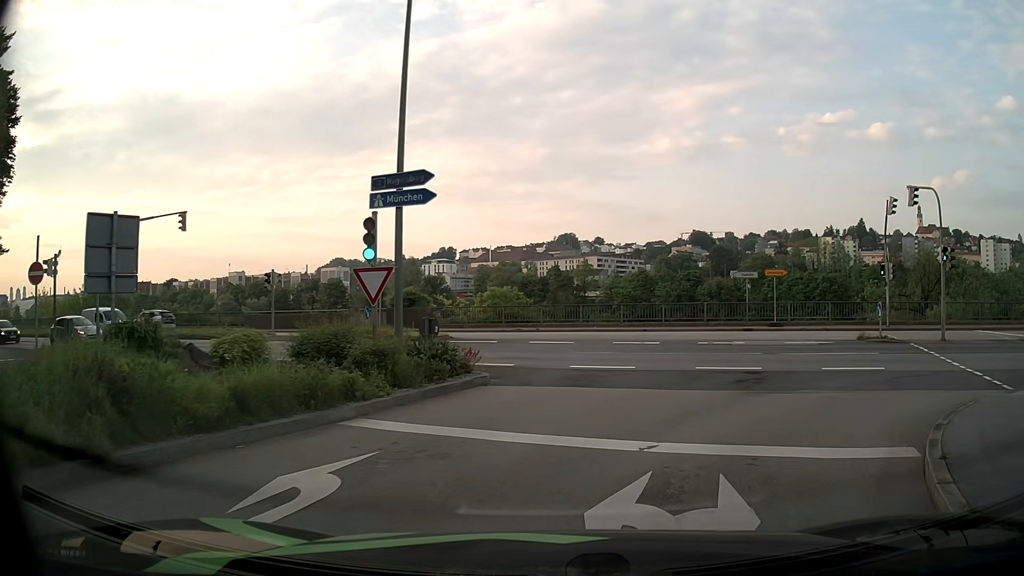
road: tertiary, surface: asphalt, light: Day
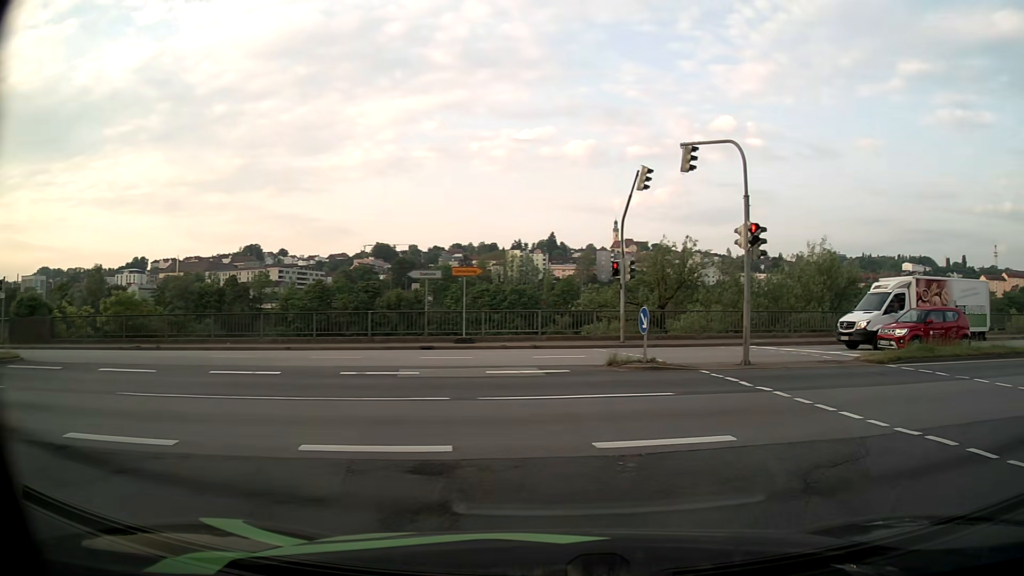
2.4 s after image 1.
(+1.8, +9.1) m; +26°
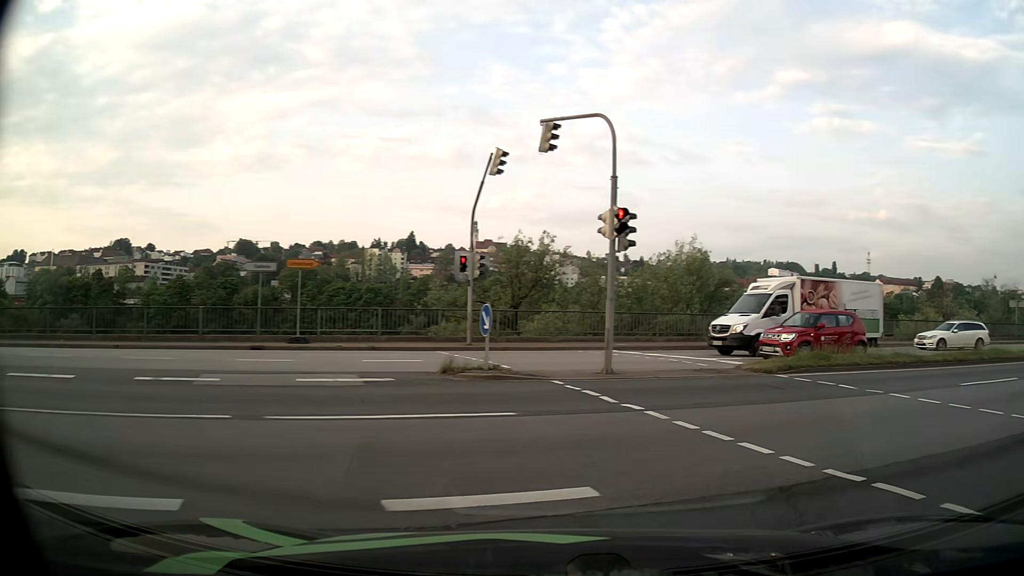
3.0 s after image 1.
(+0.2, +2.5) m; +12°
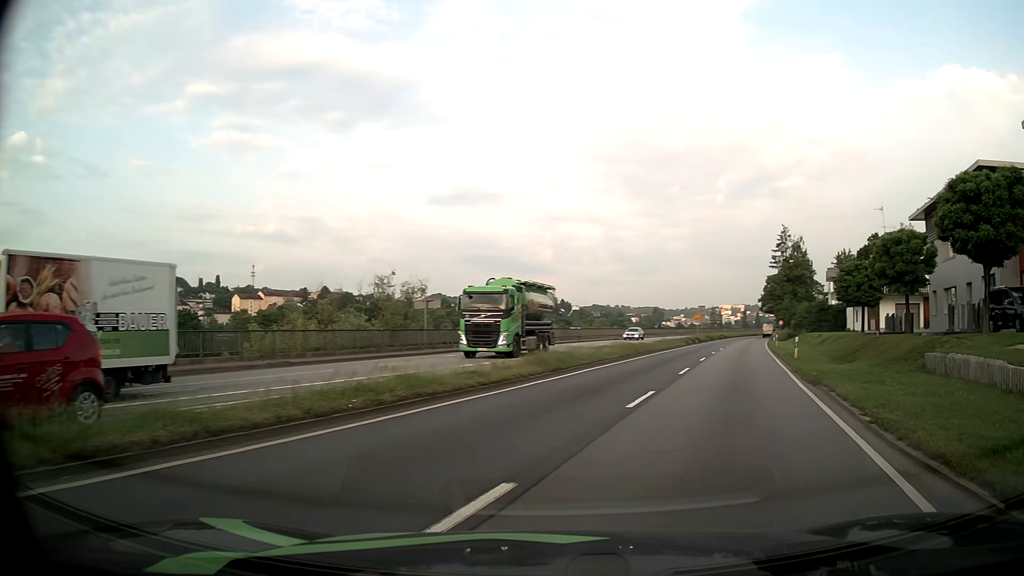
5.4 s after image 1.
(+6.2, +10.6) m; +52°
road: primary
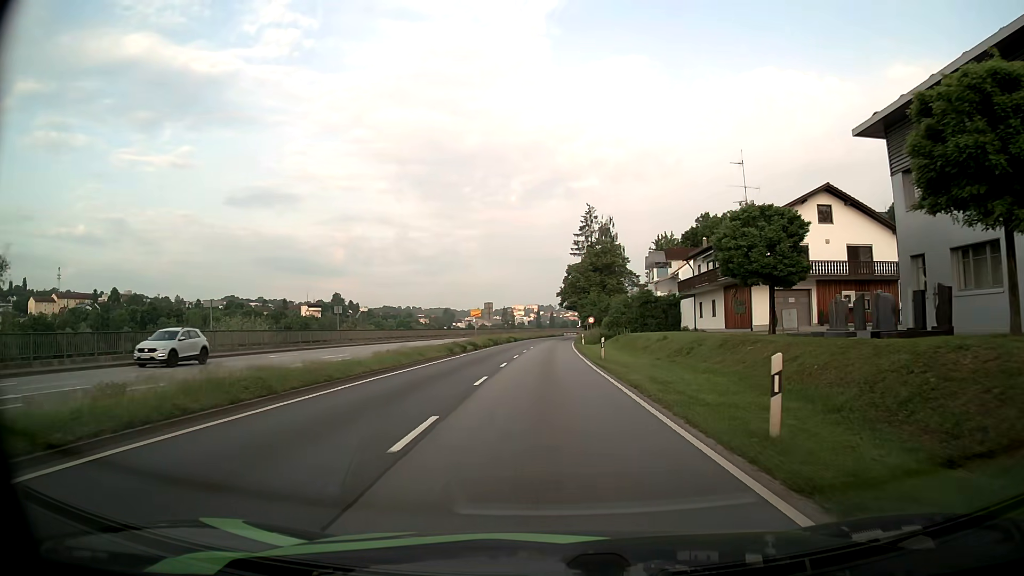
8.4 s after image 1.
(+6.0, +21.8) m; +18°
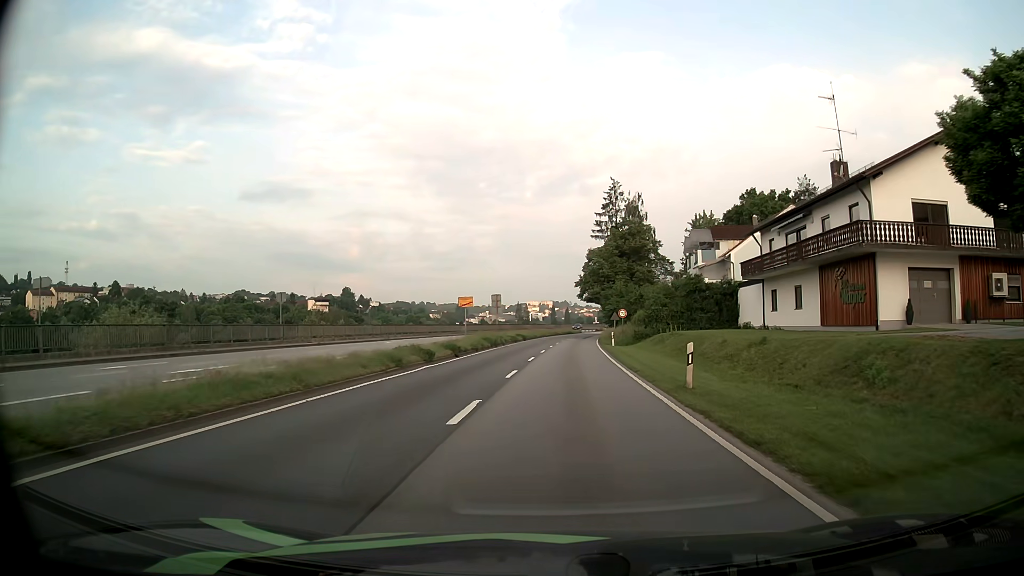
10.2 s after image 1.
(-0.1, +16.3) m; -1°
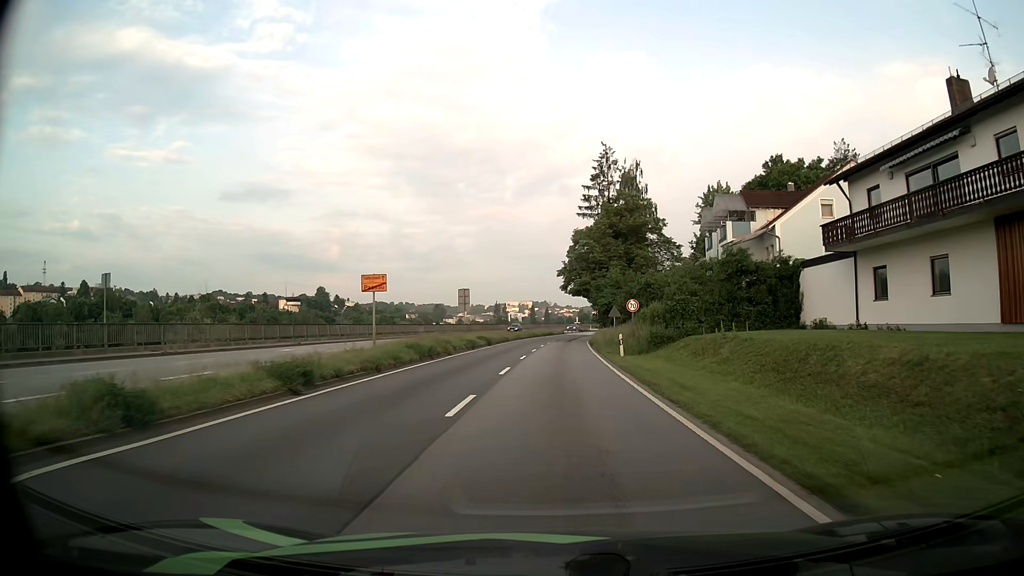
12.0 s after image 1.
(+0.2, +17.6) m; +1°
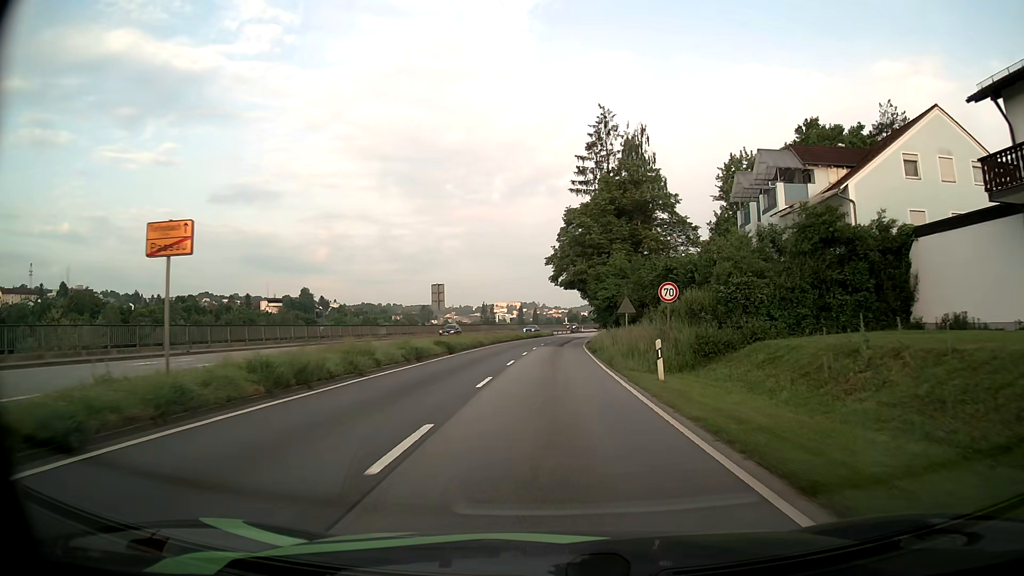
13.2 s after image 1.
(+0.1, +13.2) m; +1°
(0, +10) (0, +20) (0, +30) (+1, +40) (+1, +50) (+1, +60) (+2, +70) (+3, +80) (+4, +90) (+6, +100) m
